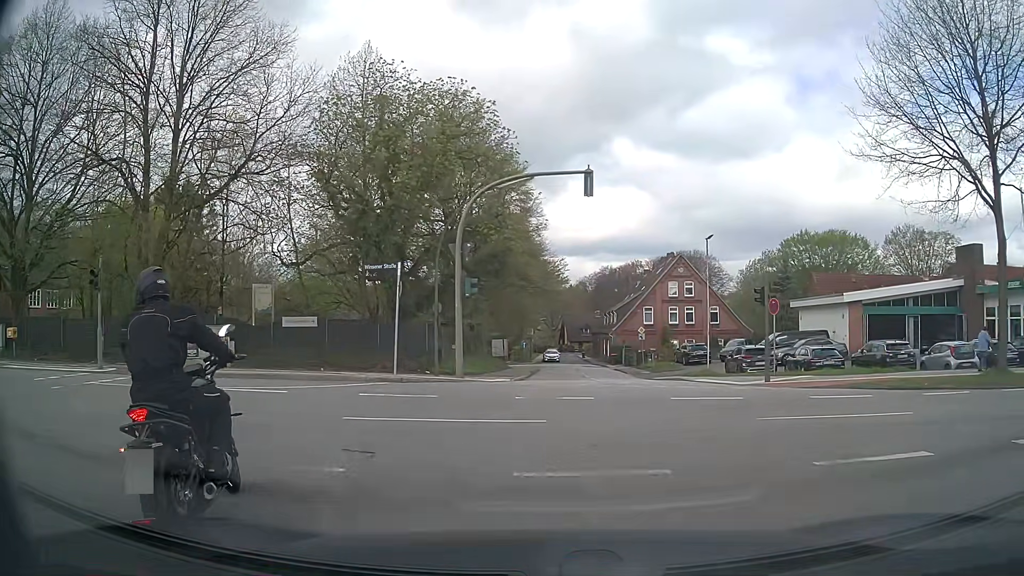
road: secondary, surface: asphalt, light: Day
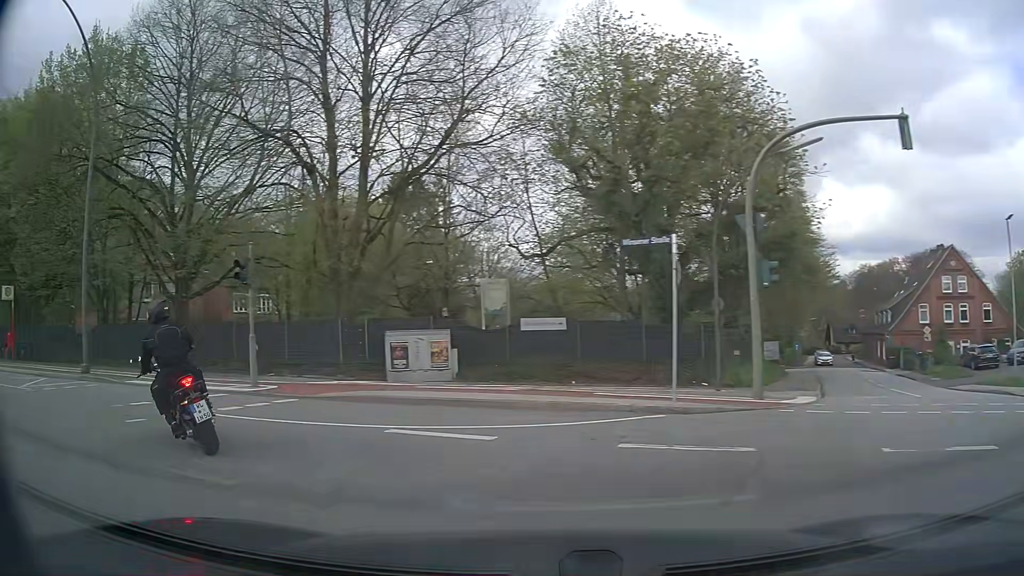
(-0.7, +5.8) m; -22°
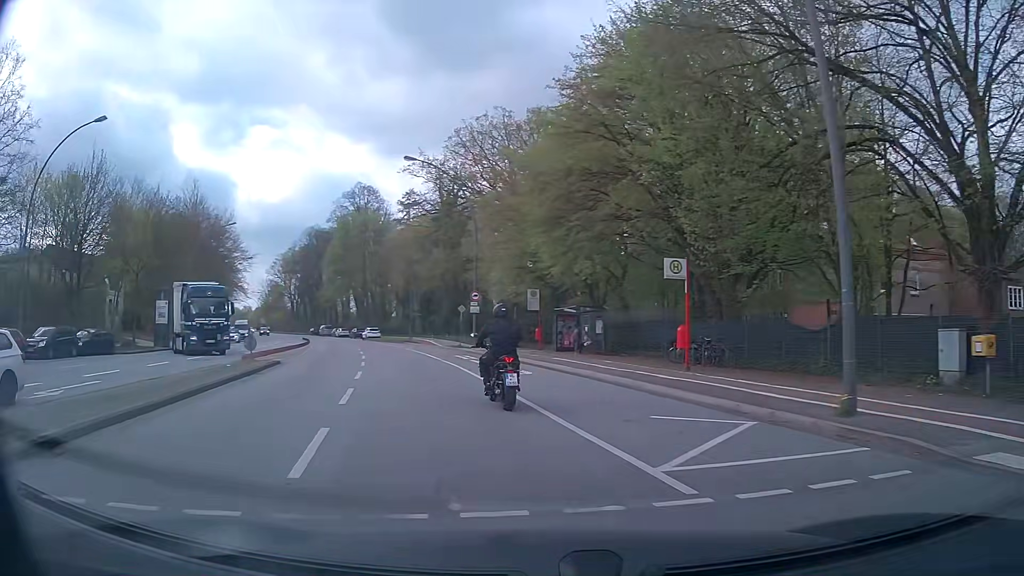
(-6.5, +9.6) m; -61°
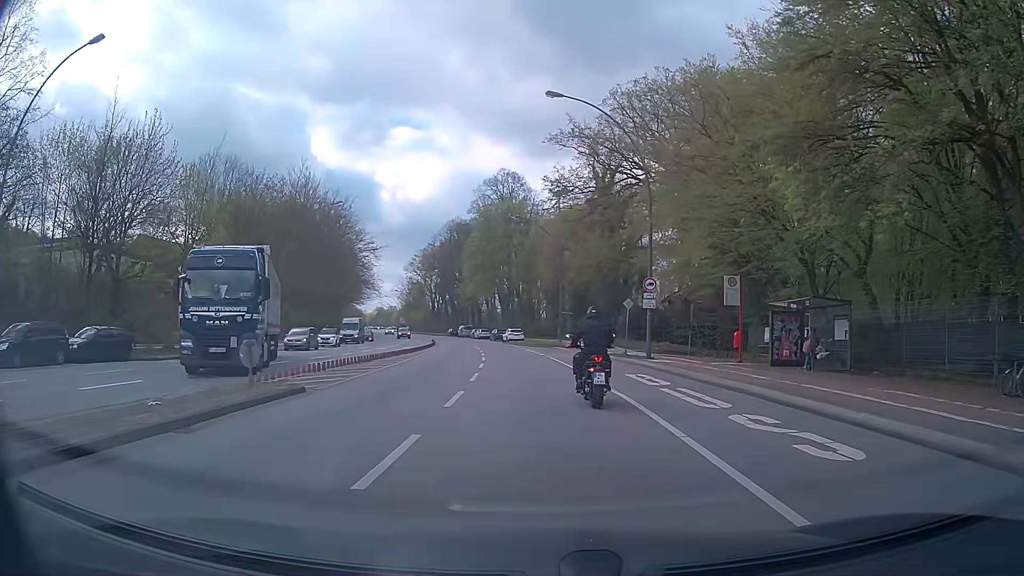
(-1.8, +12.9) m; -13°
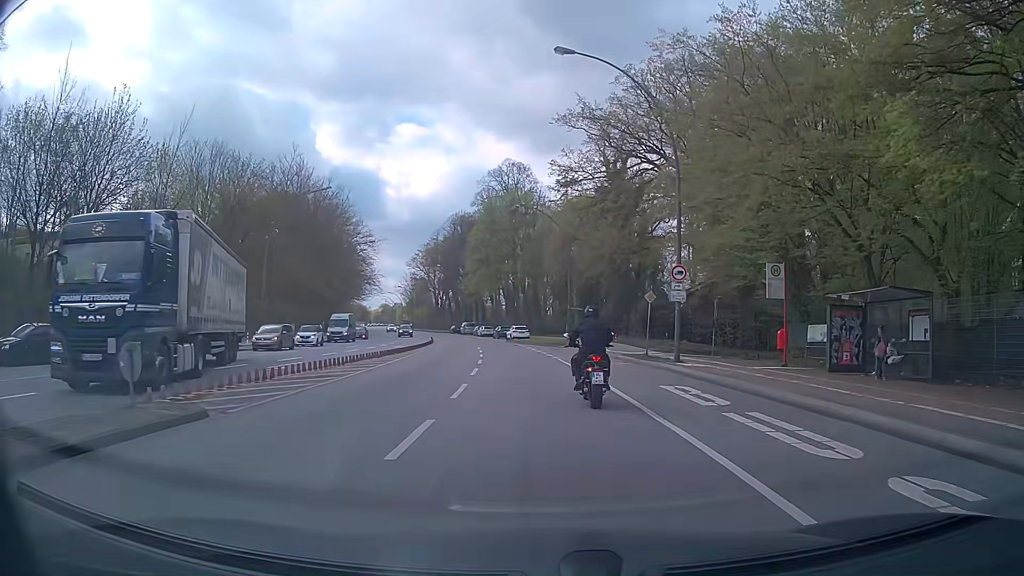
(0.0, +5.0) m; 0°
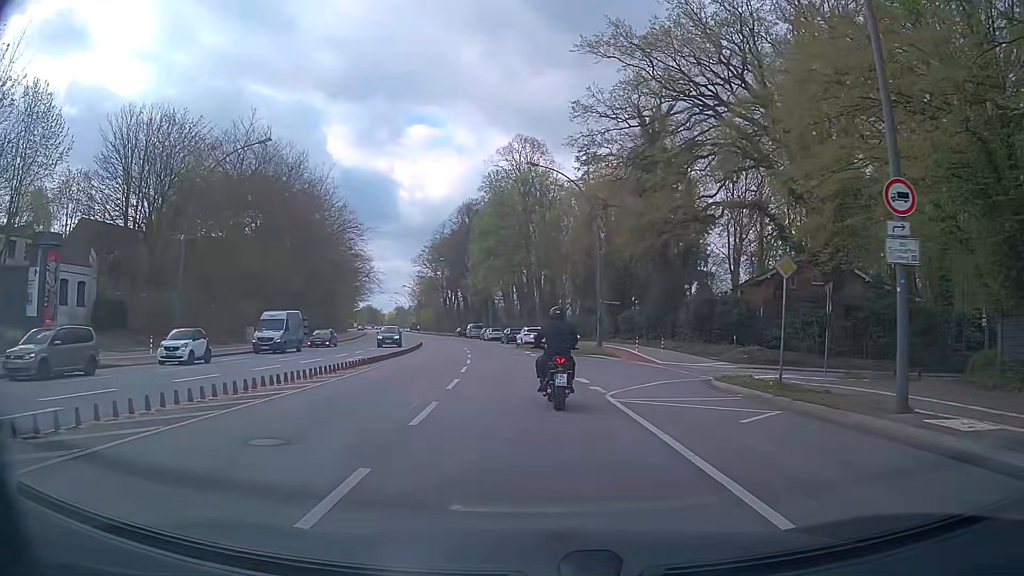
(-0.2, +15.4) m; -2°
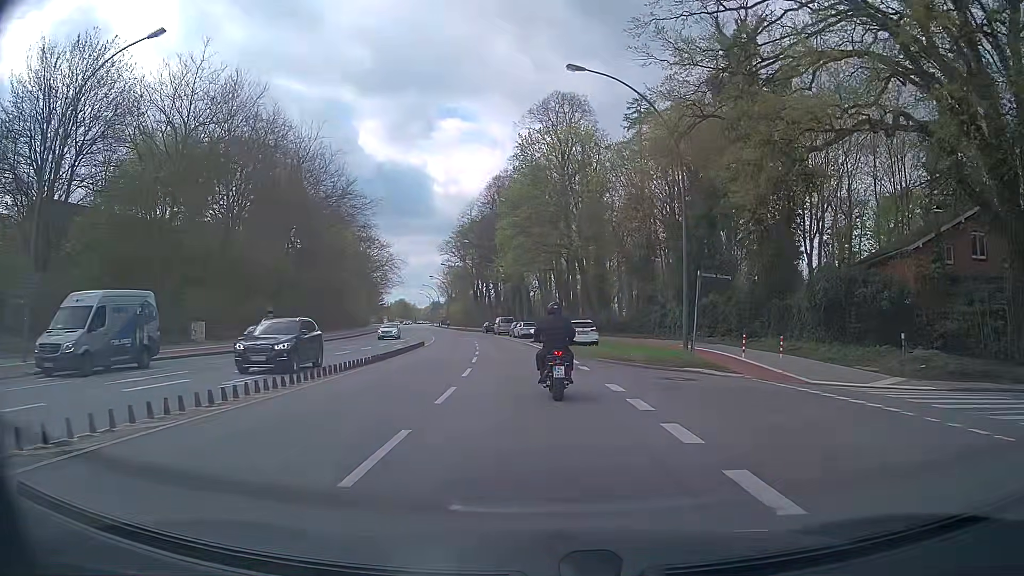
(-0.4, +16.2) m; -3°
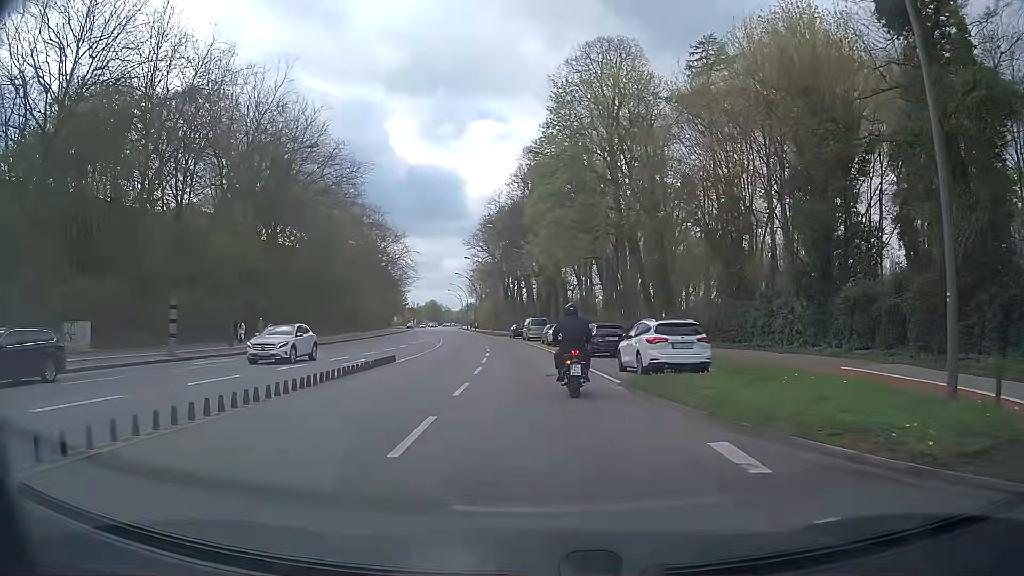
(-0.4, +16.9) m; -3°
